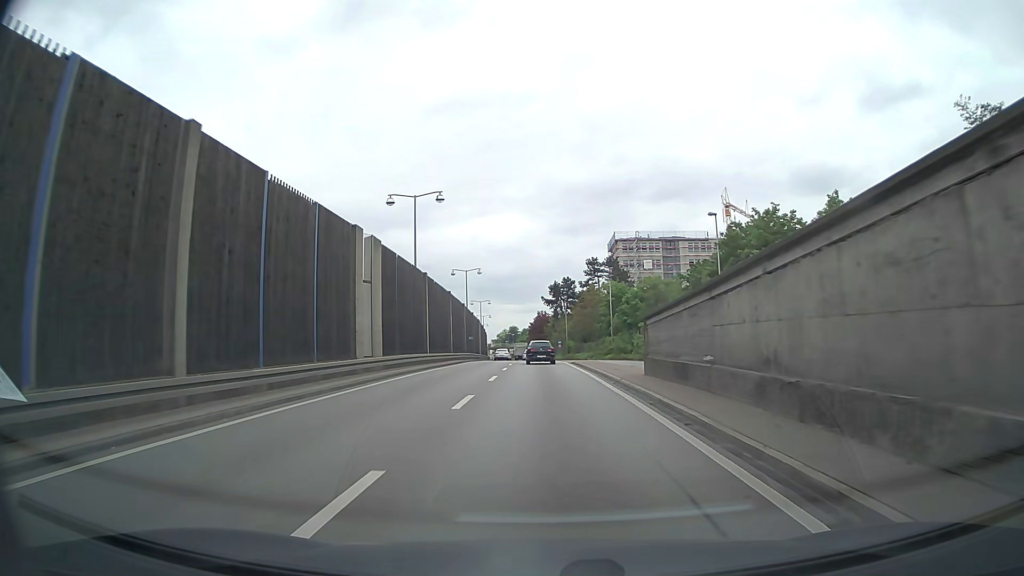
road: trunk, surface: asphalt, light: Day
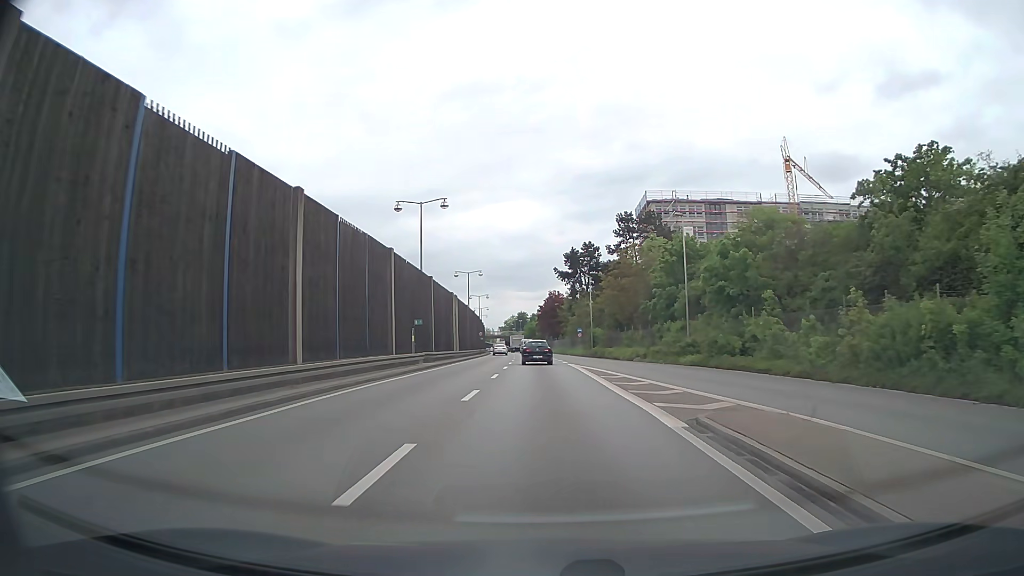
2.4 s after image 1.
(-0.3, +34.3) m; -1°
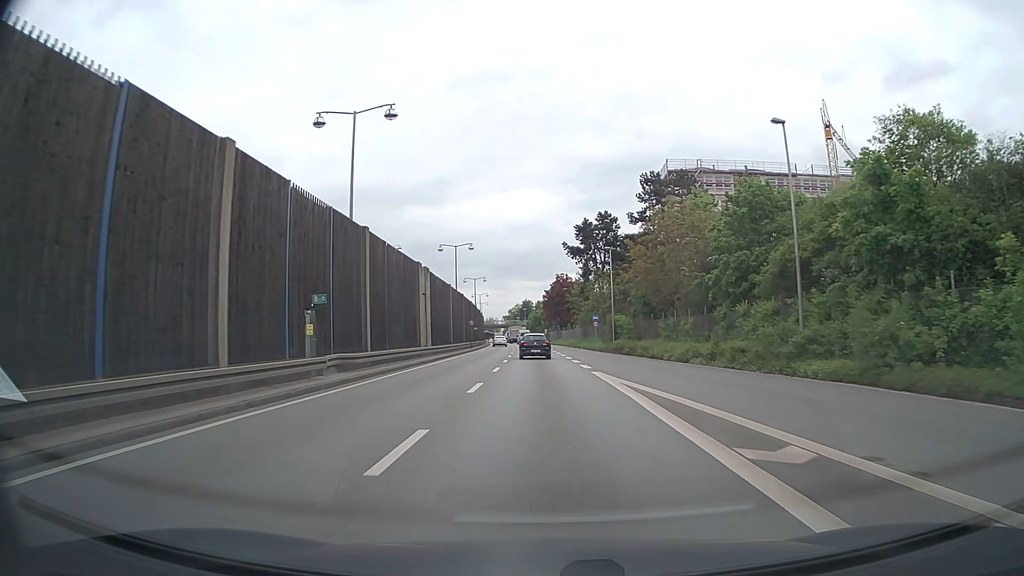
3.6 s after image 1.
(-0.1, +16.9) m; 0°
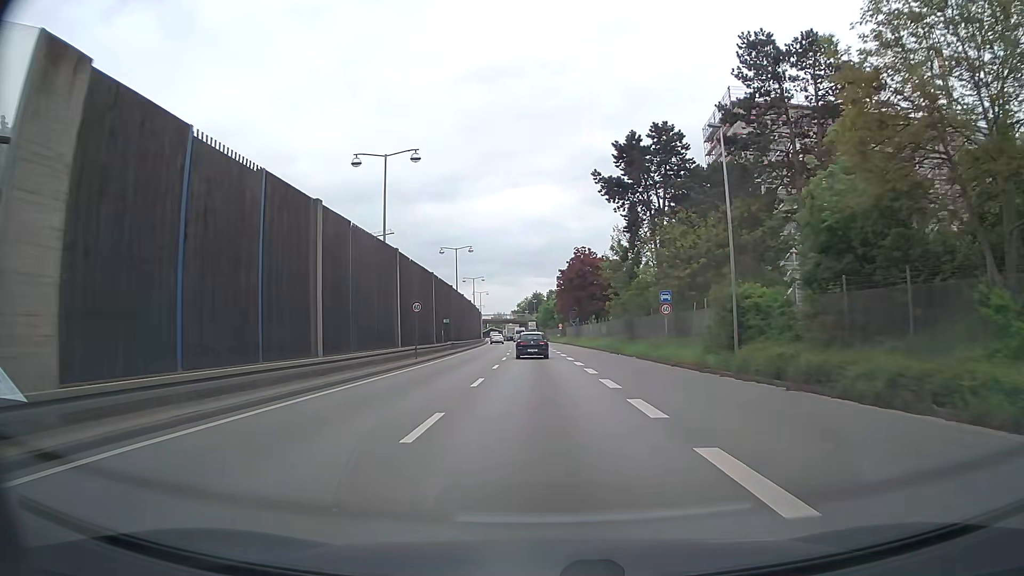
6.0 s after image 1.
(-0.4, +33.9) m; -1°
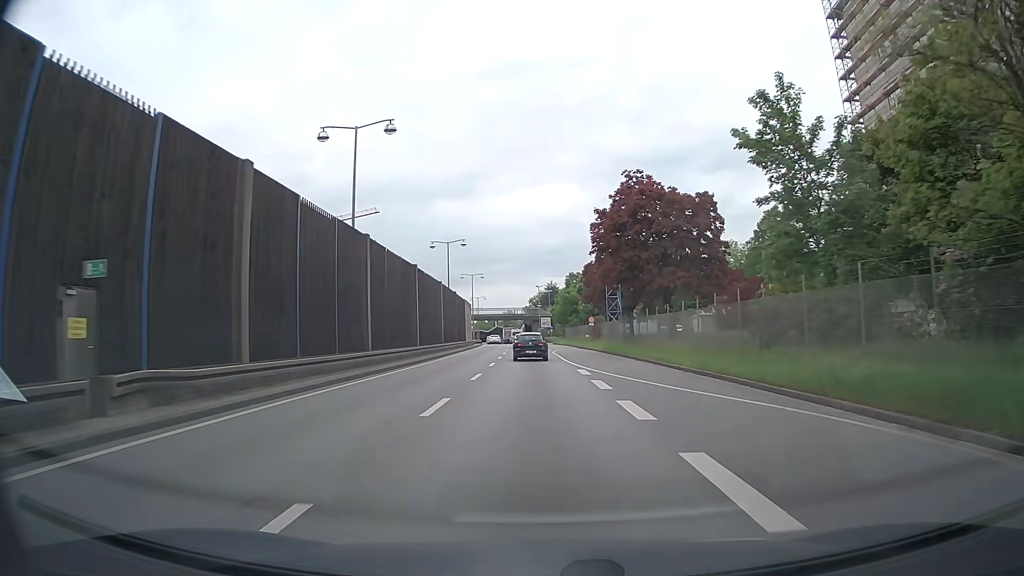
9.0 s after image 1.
(-0.4, +42.1) m; -2°
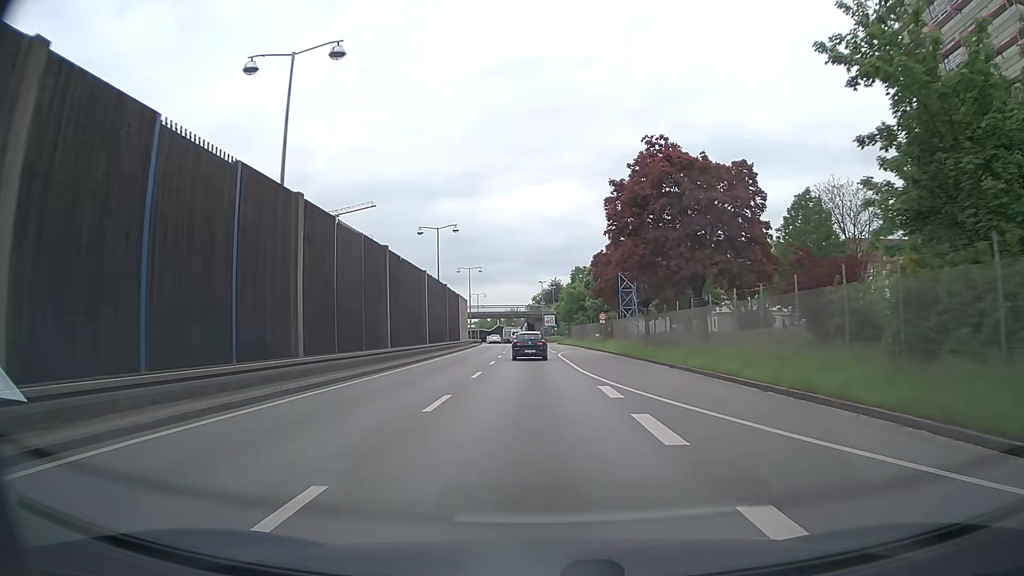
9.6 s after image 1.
(0.0, +8.3) m; 0°
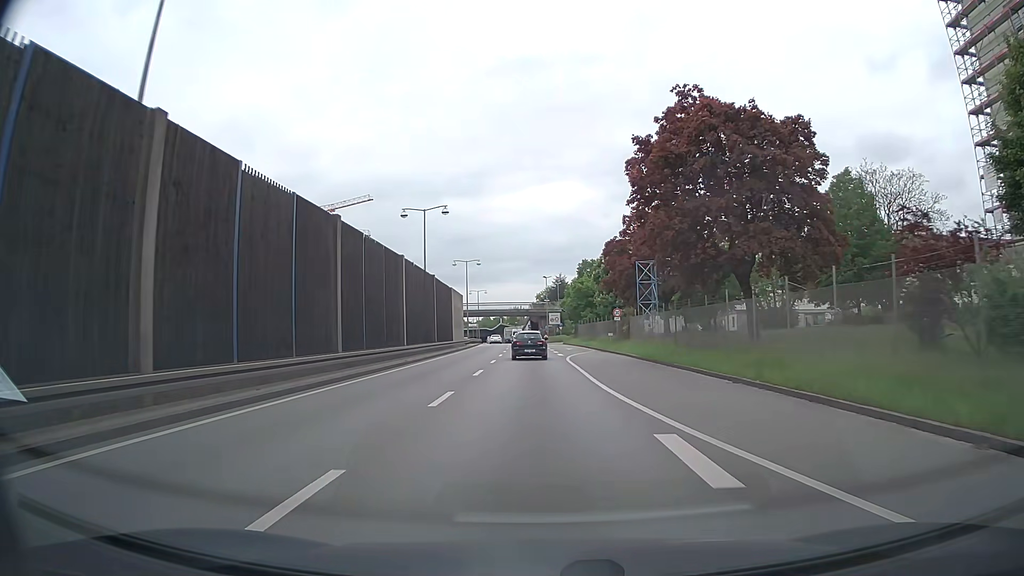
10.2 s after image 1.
(0.0, +8.3) m; 0°
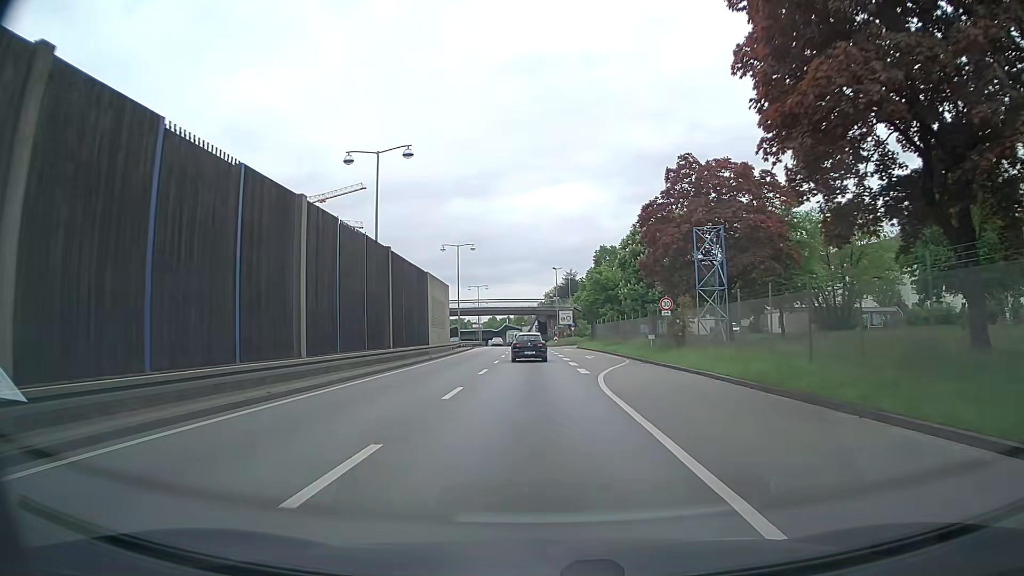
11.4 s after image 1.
(-0.1, +16.3) m; -1°
(0, +10) (0, +20) (0, +30) (0, +40) (-1, +50) (-1, +60) (-1, +70) (-2, +80) (-2, +90) (-3, +100) m
